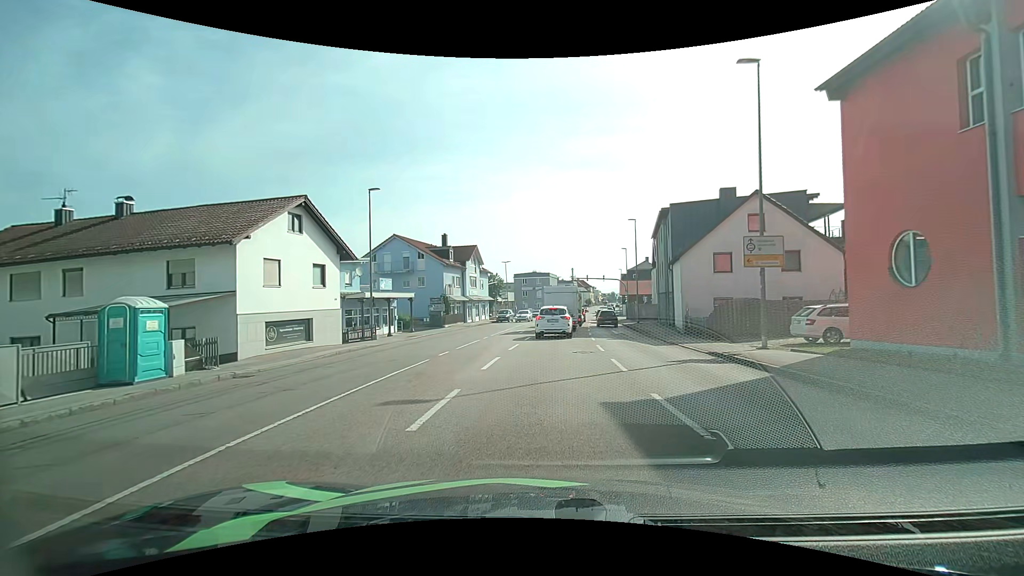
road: tertiary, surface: asphalt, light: Day
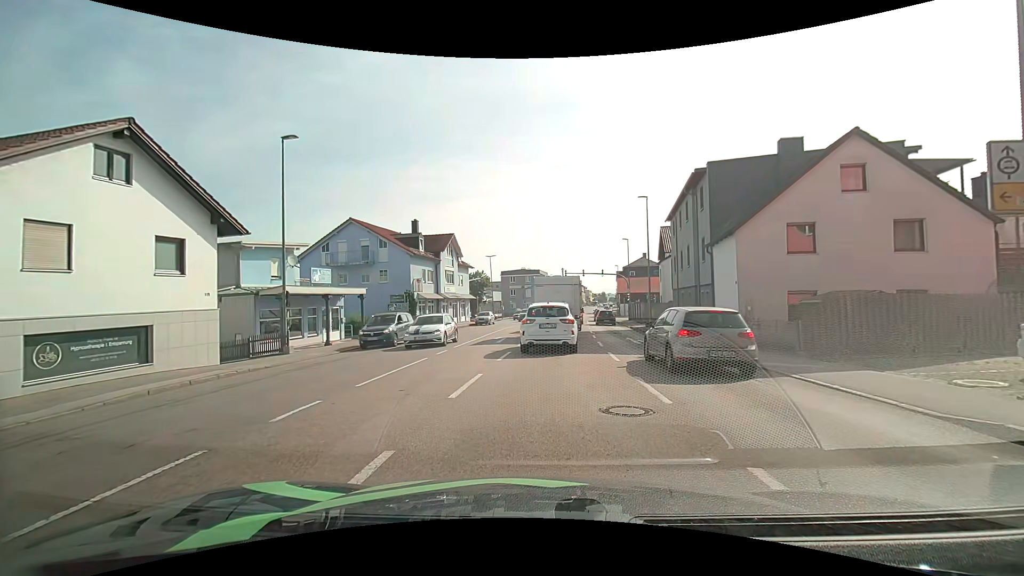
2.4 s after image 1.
(+0.2, +9.8) m; 0°
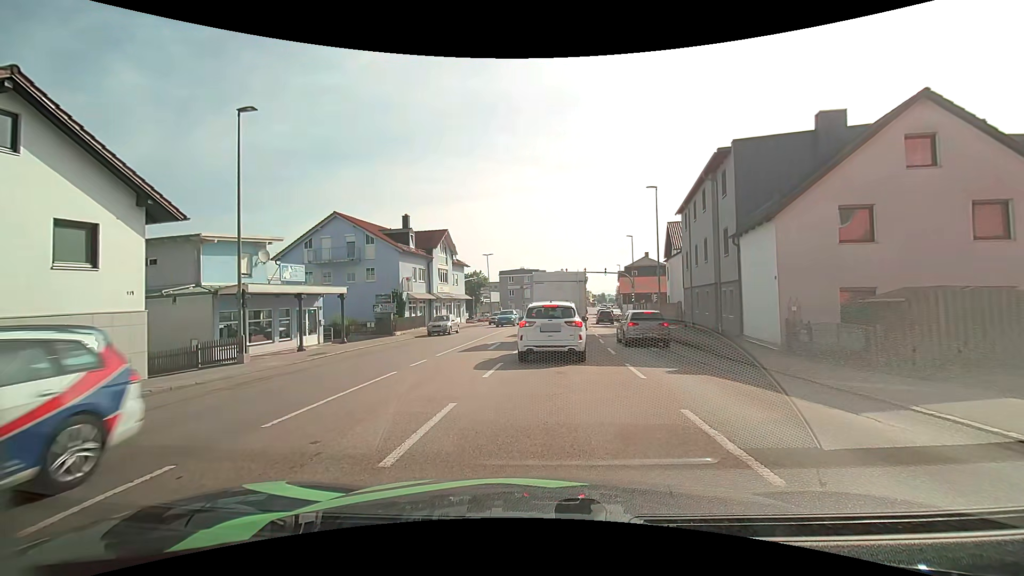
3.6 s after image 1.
(0.0, +3.3) m; 0°
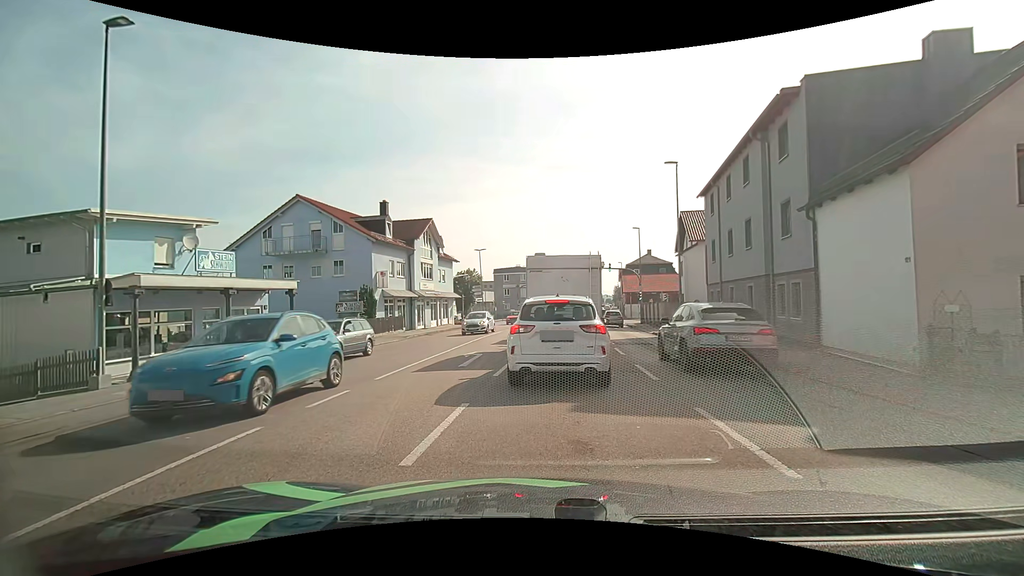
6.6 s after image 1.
(+0.1, +6.0) m; +1°
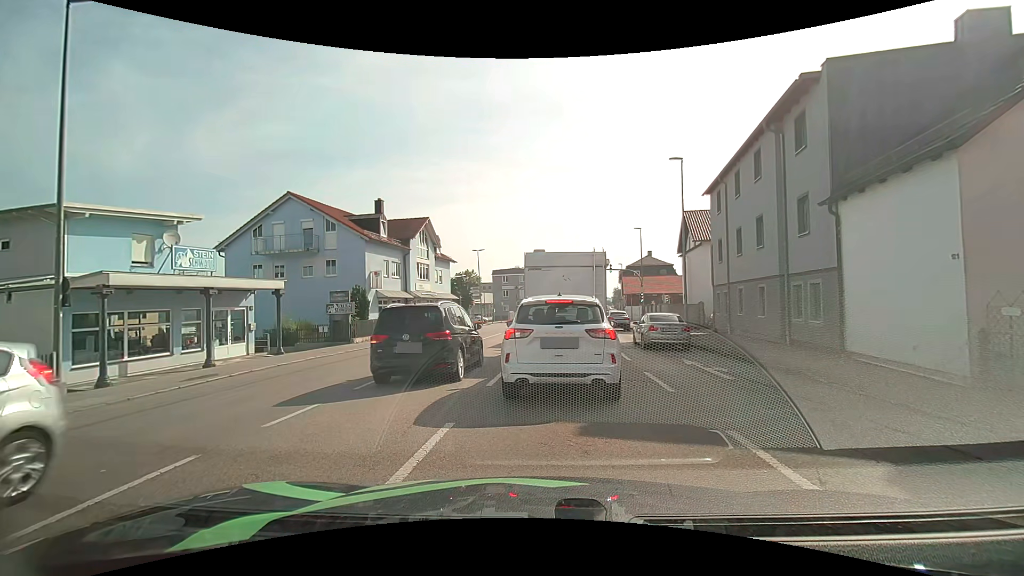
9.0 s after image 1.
(0.0, +1.2) m; 0°
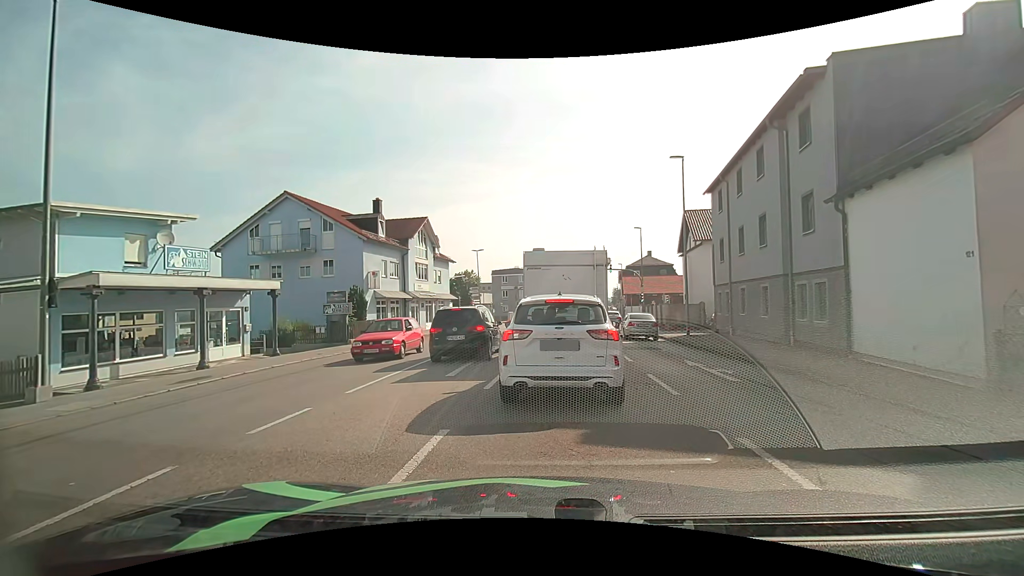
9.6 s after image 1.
(0.0, +0.3) m; 0°
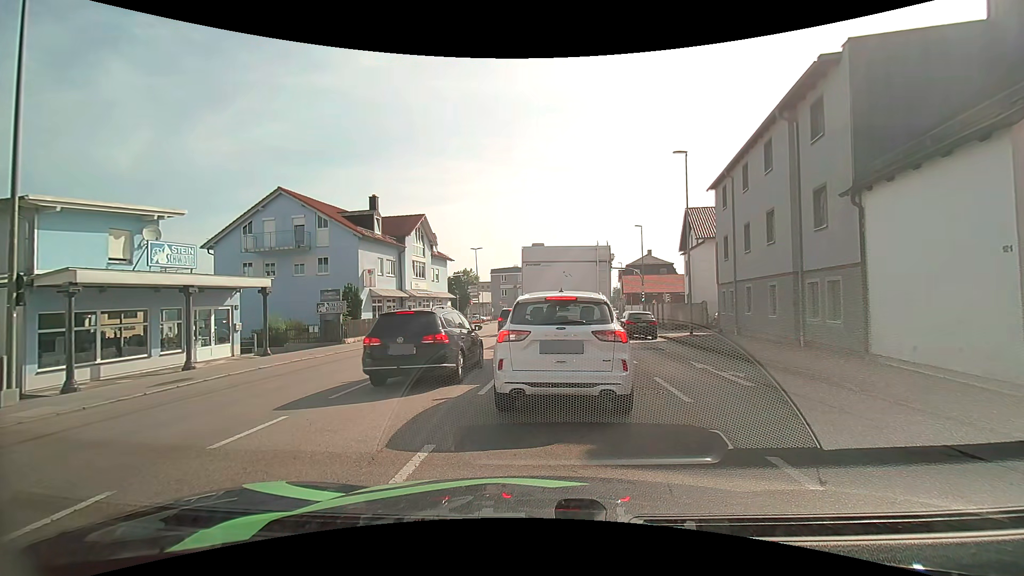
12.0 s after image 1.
(0.0, +0.8) m; 0°
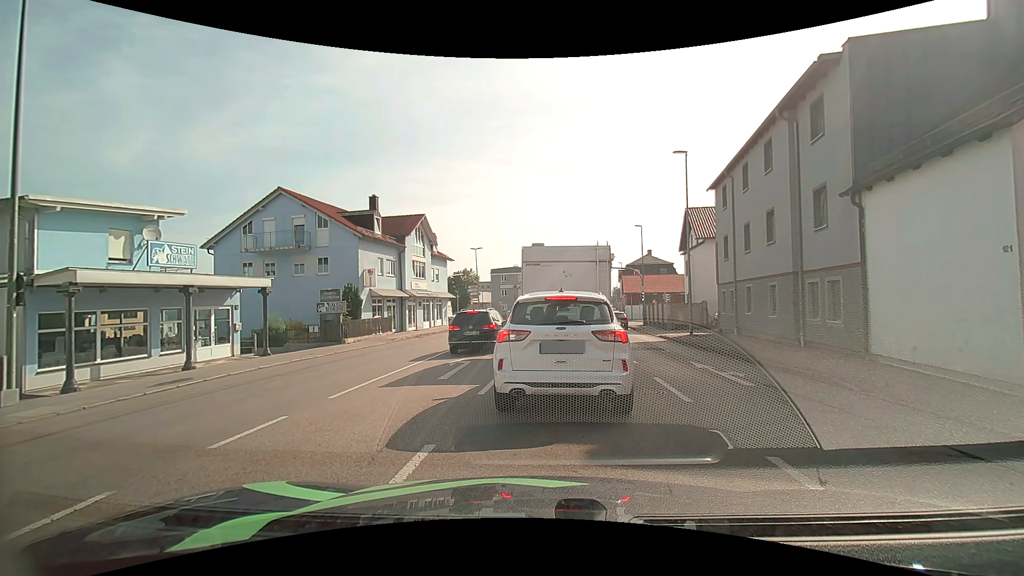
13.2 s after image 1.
(0.0, 0.0) m; 0°
